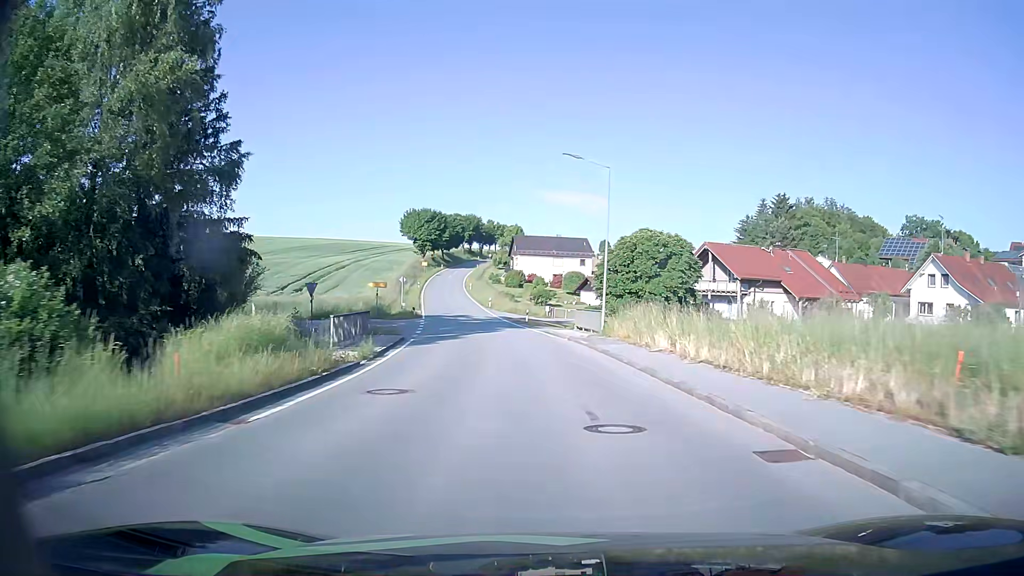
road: tertiary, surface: asphalt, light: Day
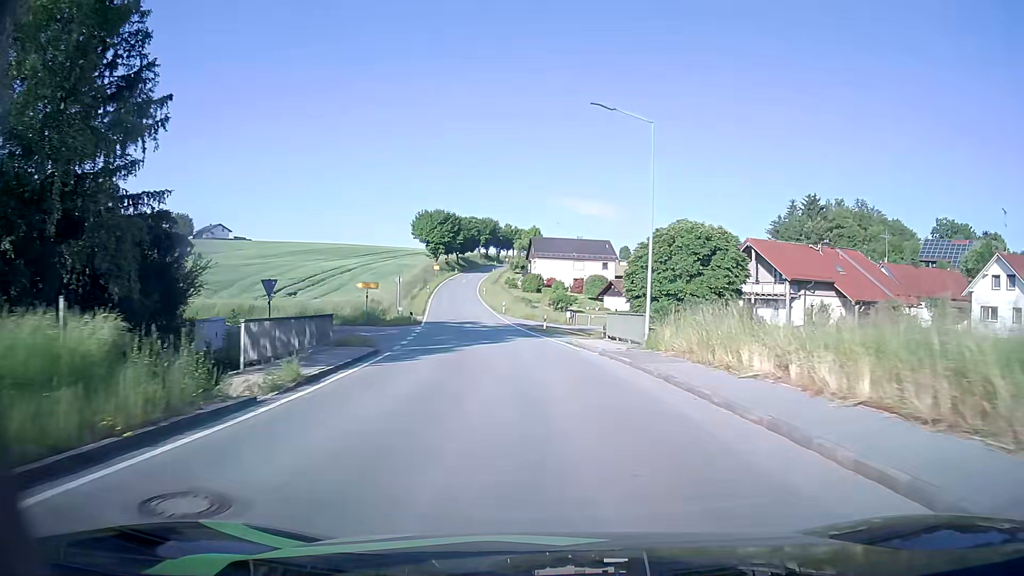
(-0.1, +7.9) m; -1°
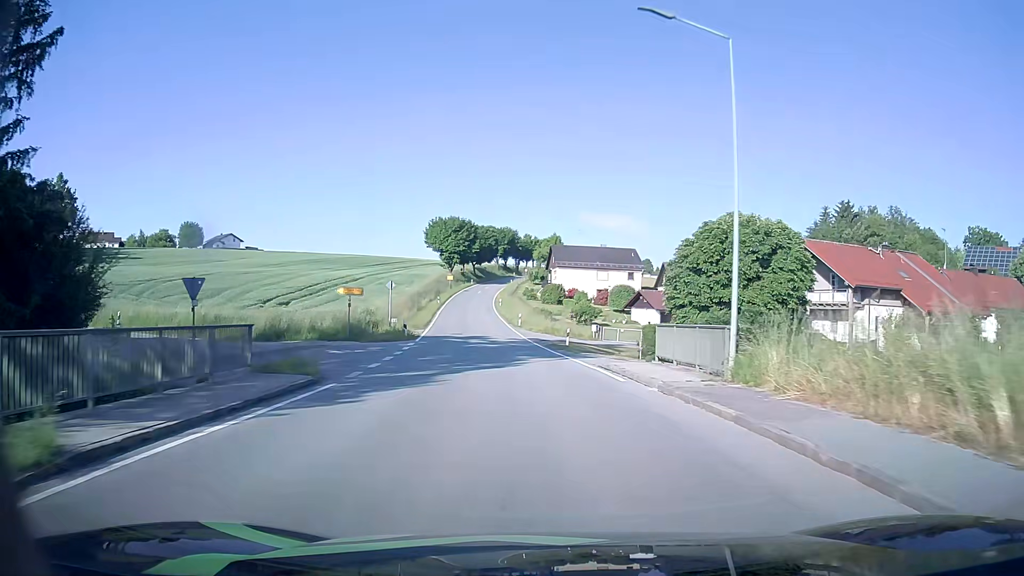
(-0.2, +8.0) m; -2°
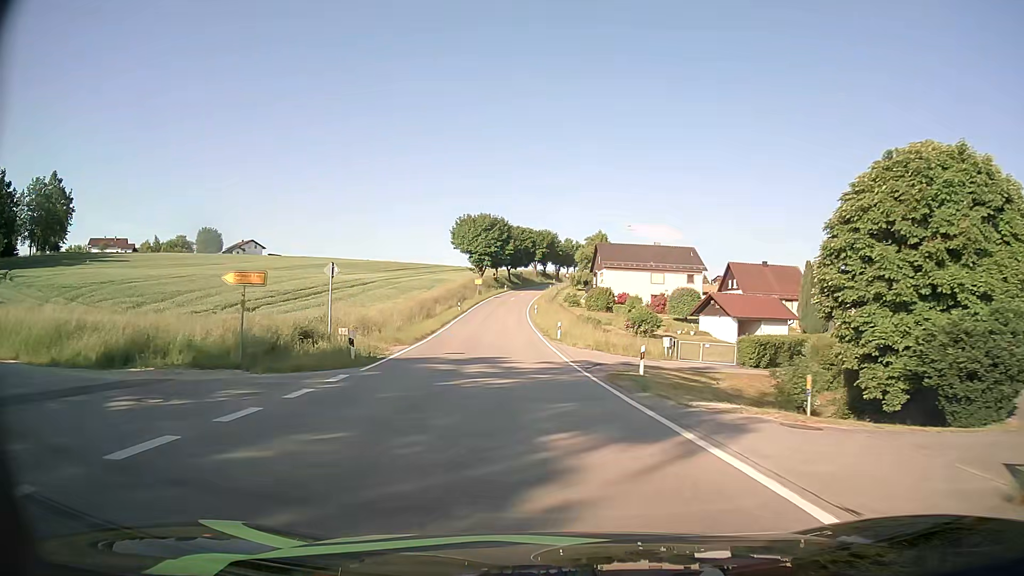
(-0.5, +16.5) m; -4°
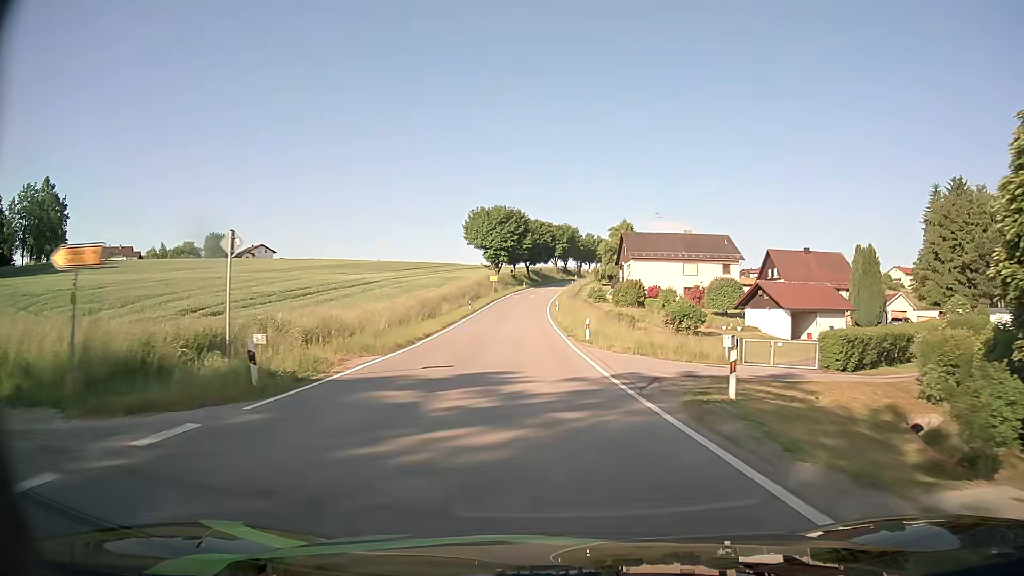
(-0.1, +8.5) m; -2°
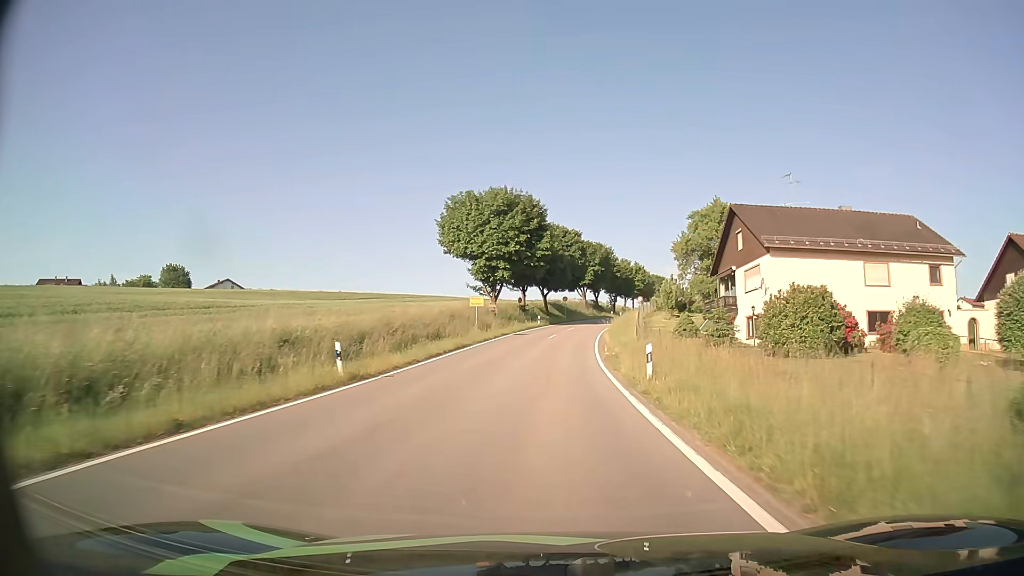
(-1.2, +43.9) m; -2°
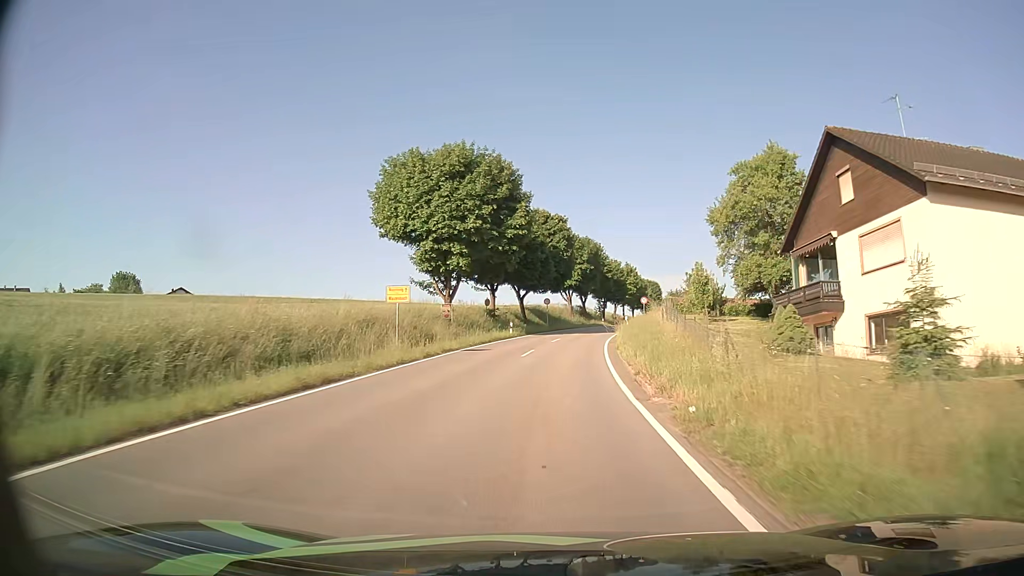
(+0.3, +18.8) m; +2°
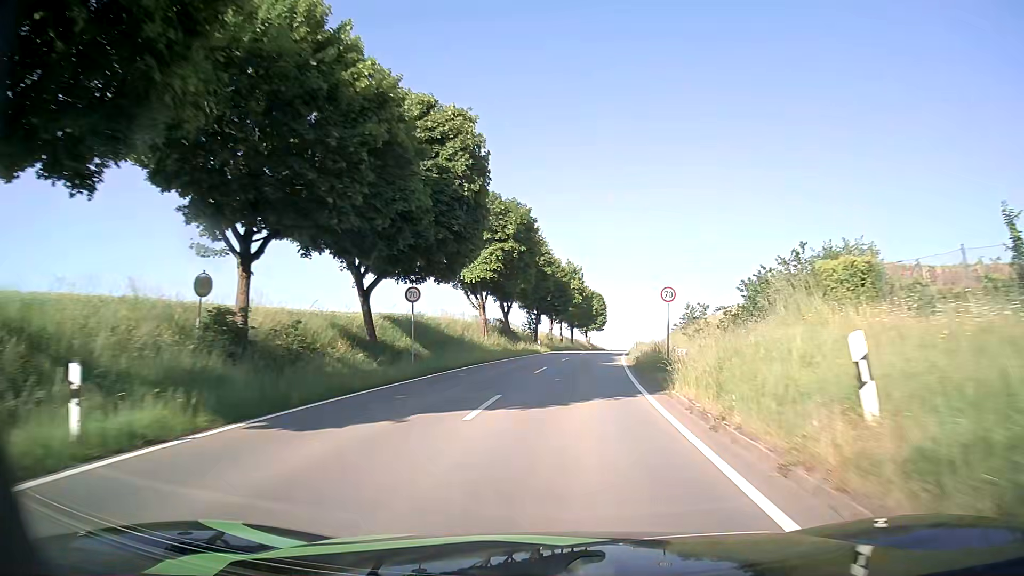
(+1.7, +40.1) m; +7°
(0, +10) (+1, +20) (+2, +30) (+3, +40) (+4, +50) (+5, +60) (+6, +70) (+8, +80) (+9, +89) (+11, +99) m
